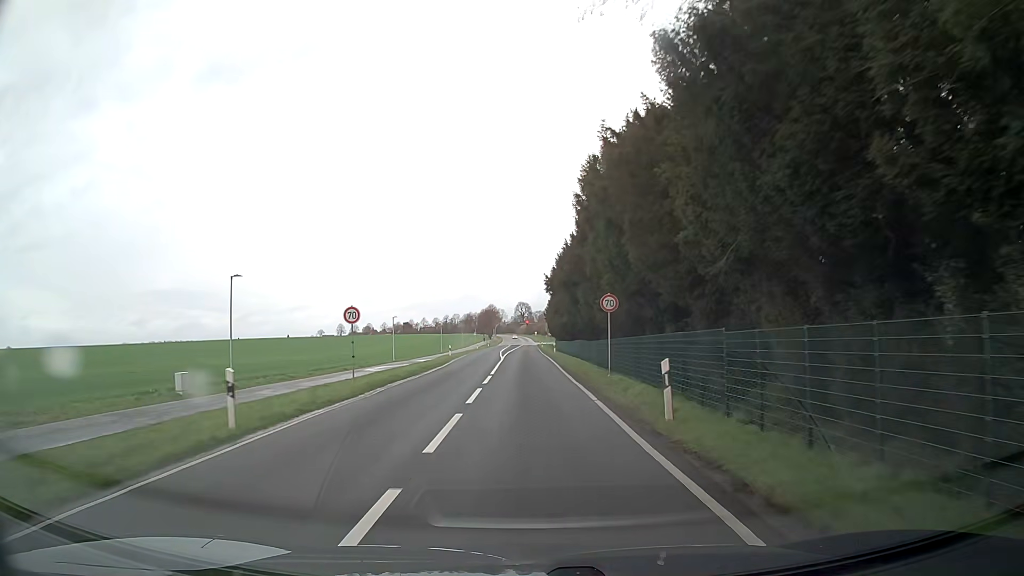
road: secondary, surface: asphalt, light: Day
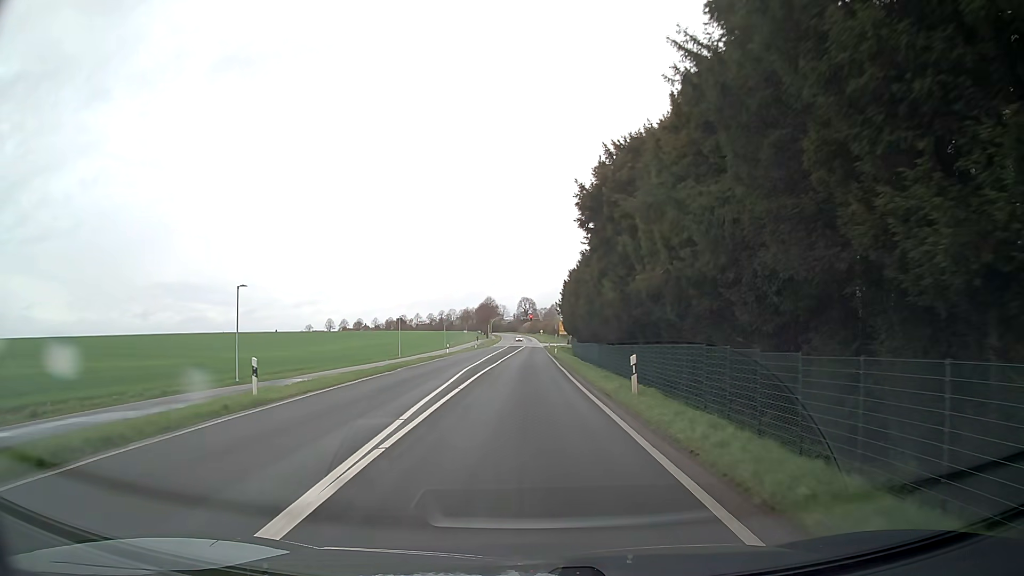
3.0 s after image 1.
(+0.1, +43.9) m; -1°
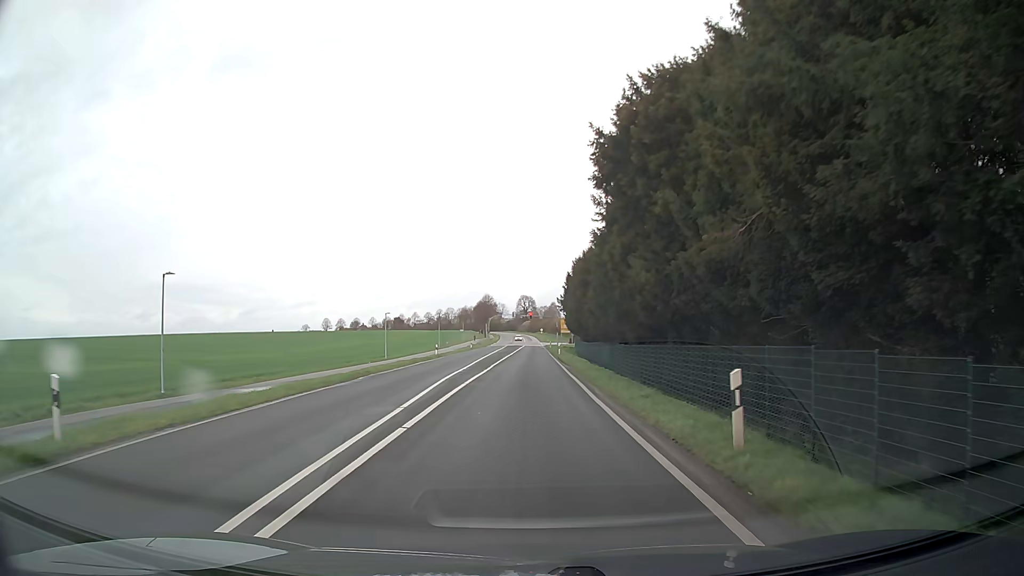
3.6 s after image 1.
(+0.1, +8.0) m; +1°
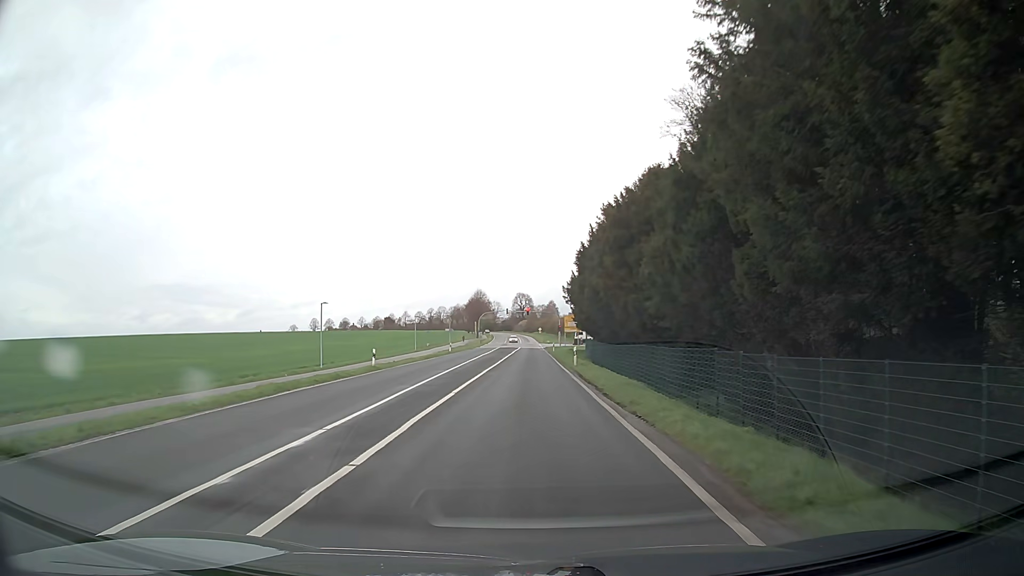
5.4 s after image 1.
(-0.1, +22.8) m; 0°
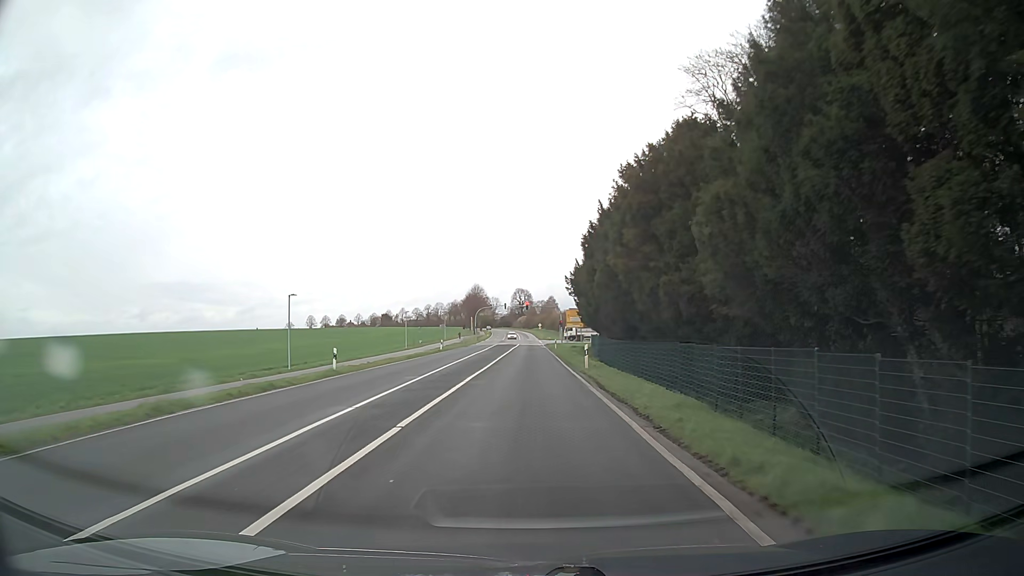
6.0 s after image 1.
(0.0, +7.2) m; 0°
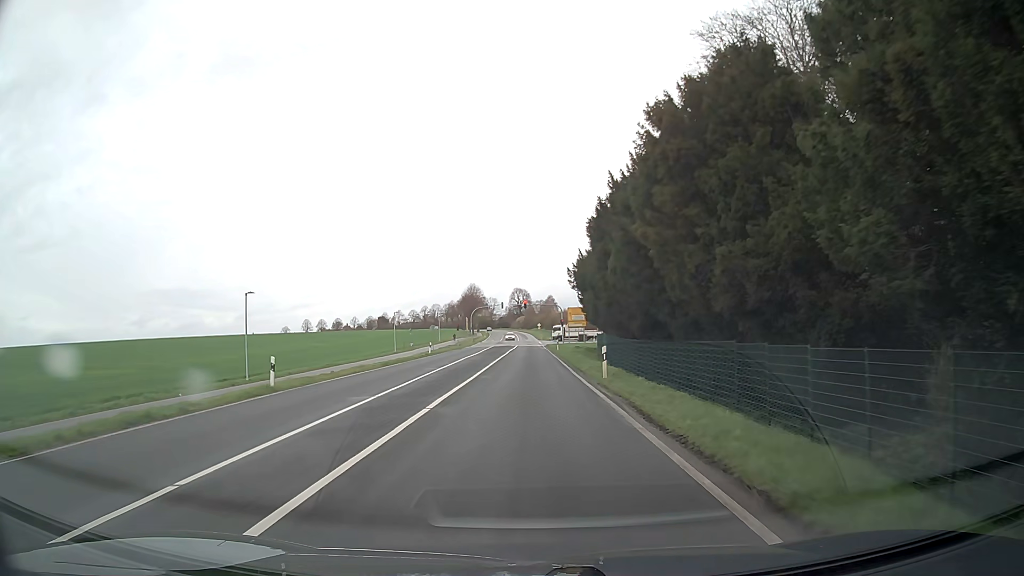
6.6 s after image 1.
(0.0, +7.1) m; -1°
